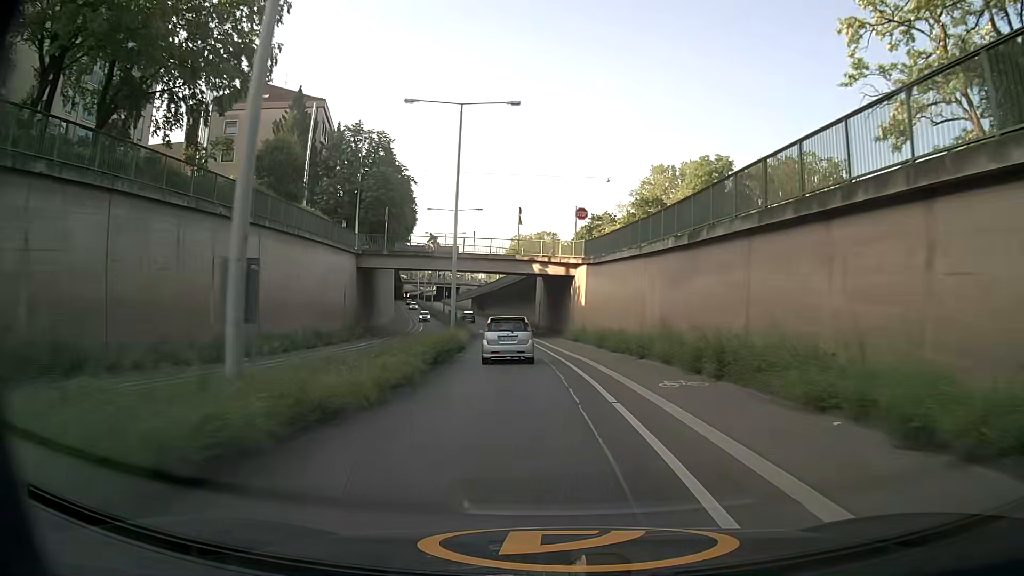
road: secondary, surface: asphalt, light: Day
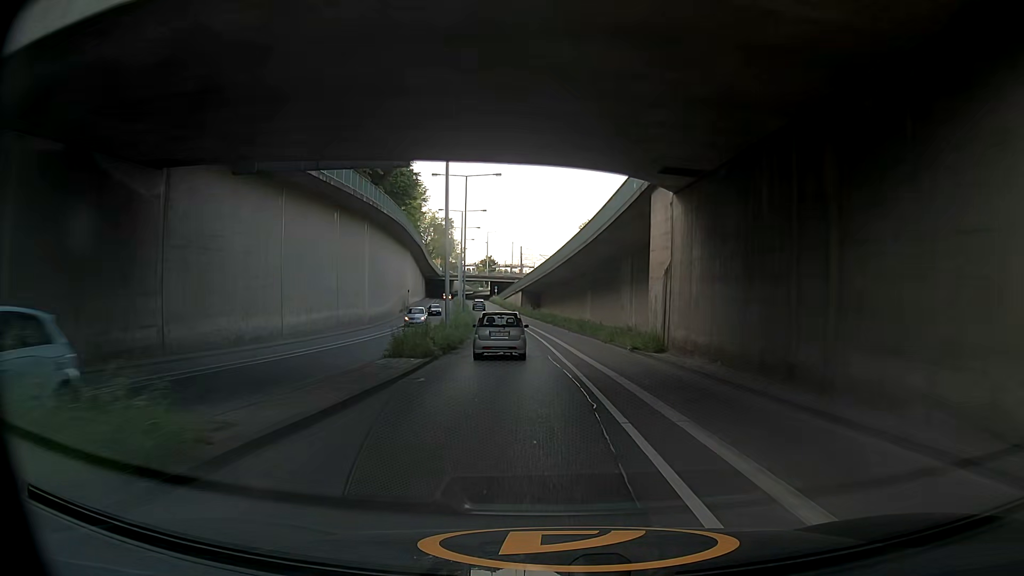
(-2.7, +46.2) m; -6°
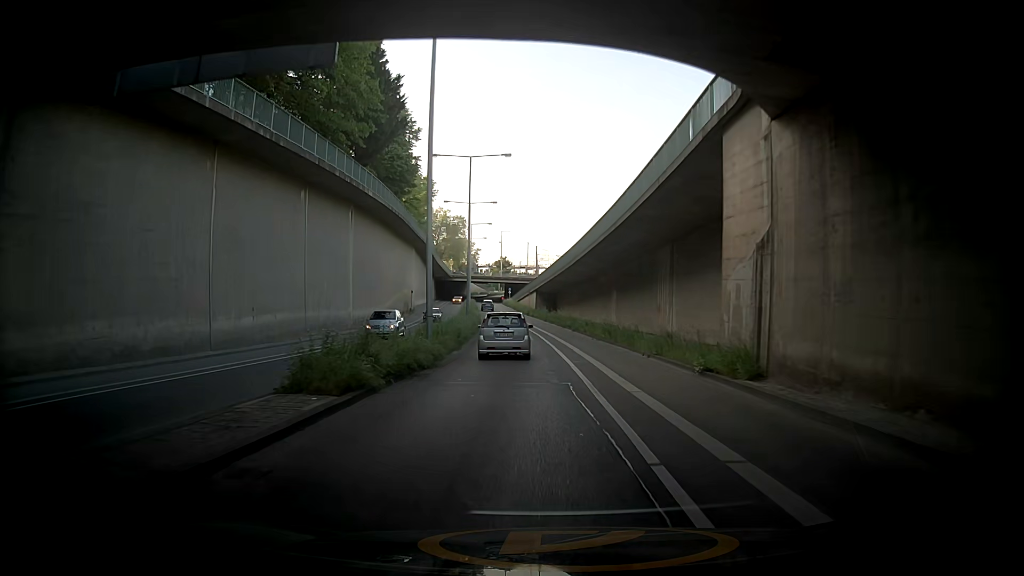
(-0.1, +9.1) m; +2°
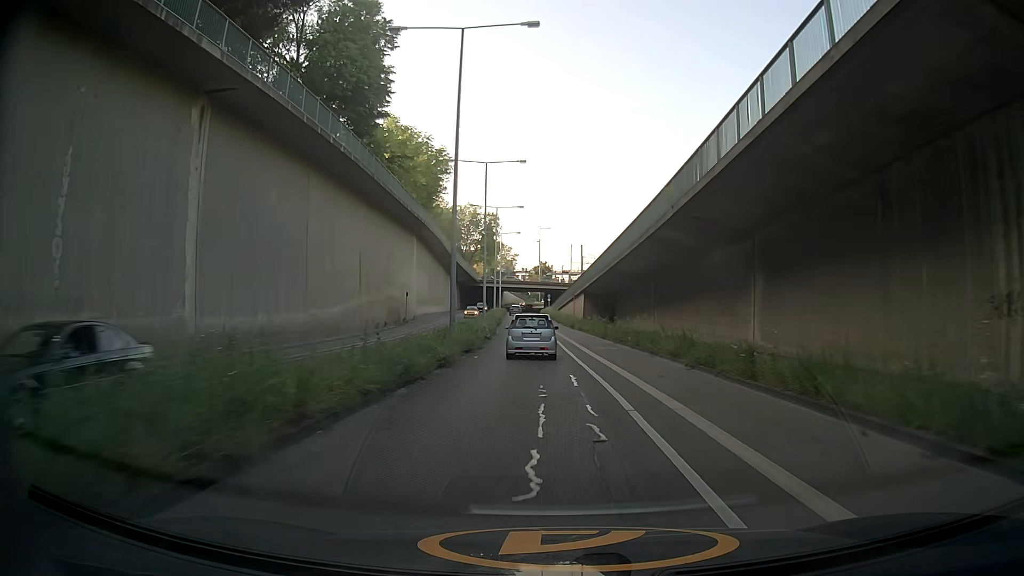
(-1.6, +27.5) m; -7°
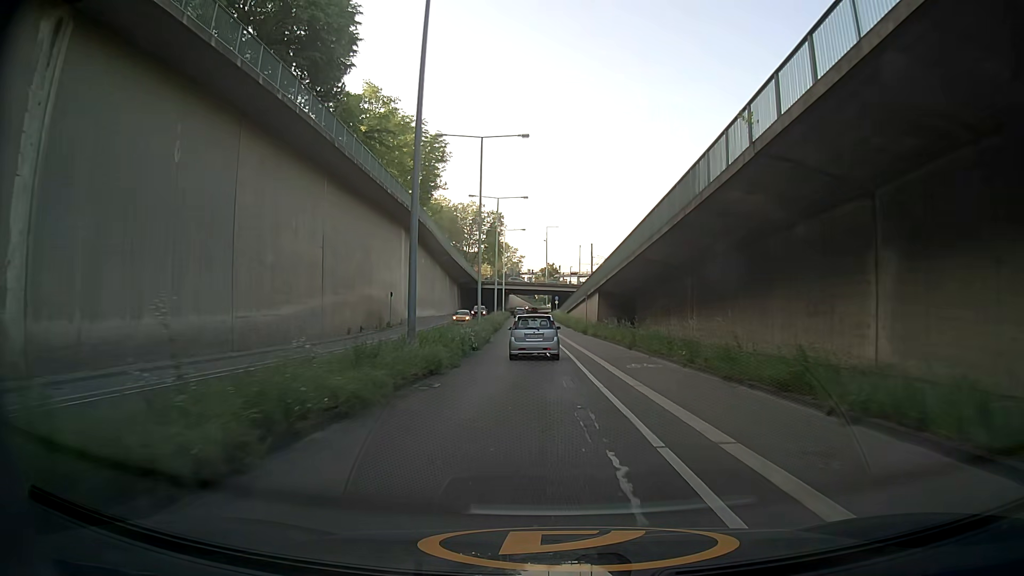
(-0.1, +9.3) m; -1°
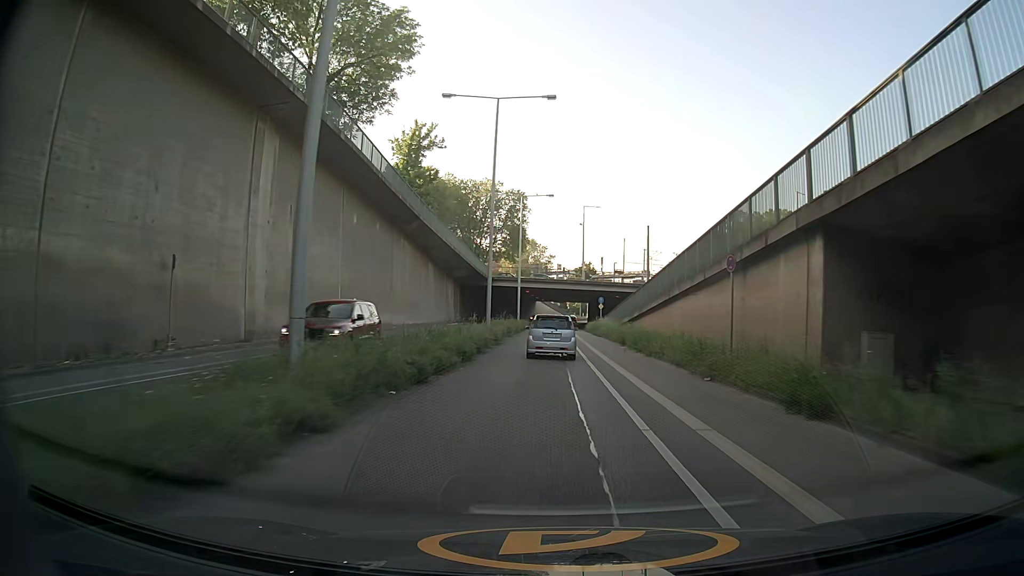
(-1.0, +37.2) m; -2°
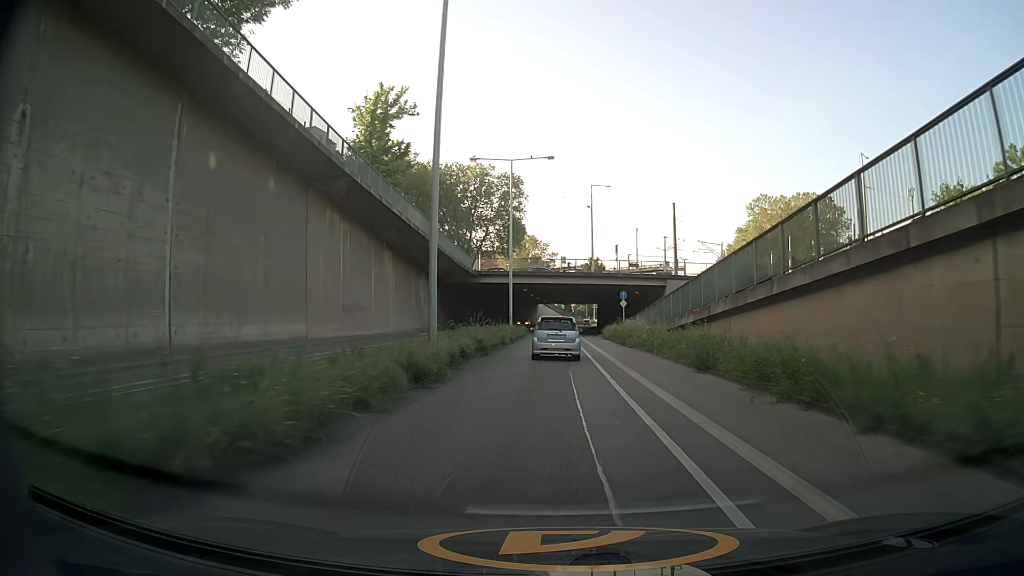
(-0.1, +18.3) m; -1°
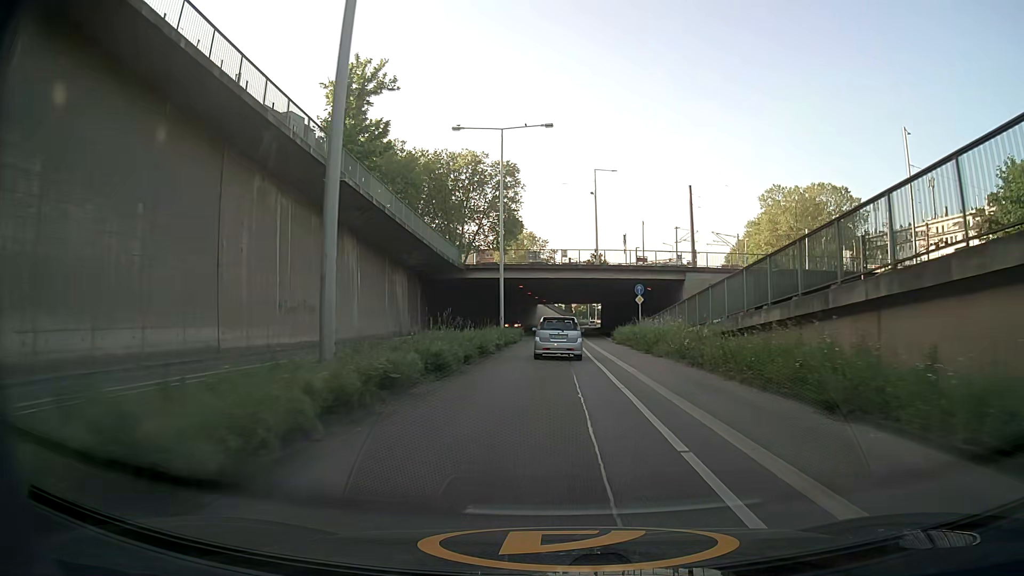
(+0.1, +9.1) m; 0°
